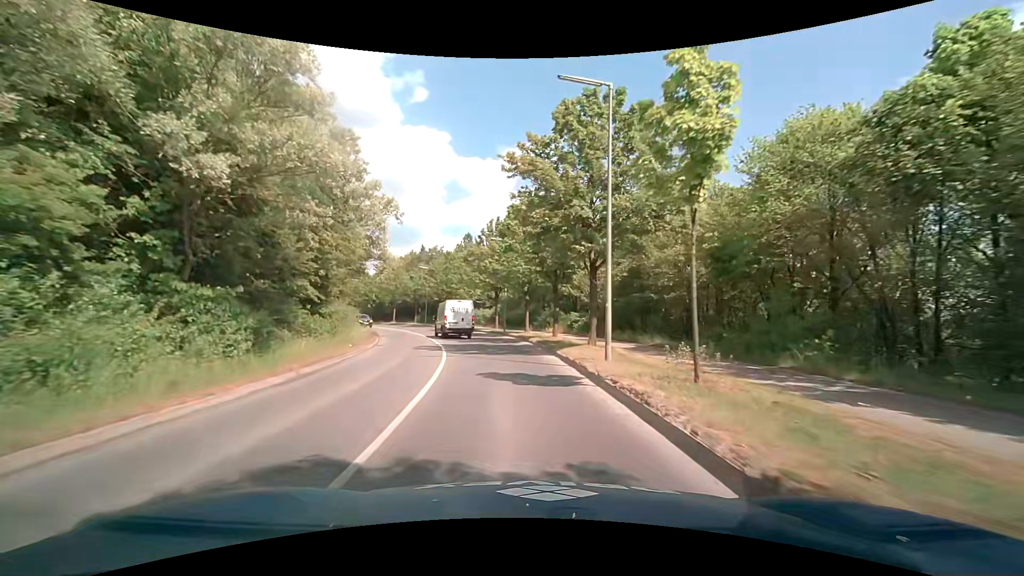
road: tertiary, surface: asphalt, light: Day
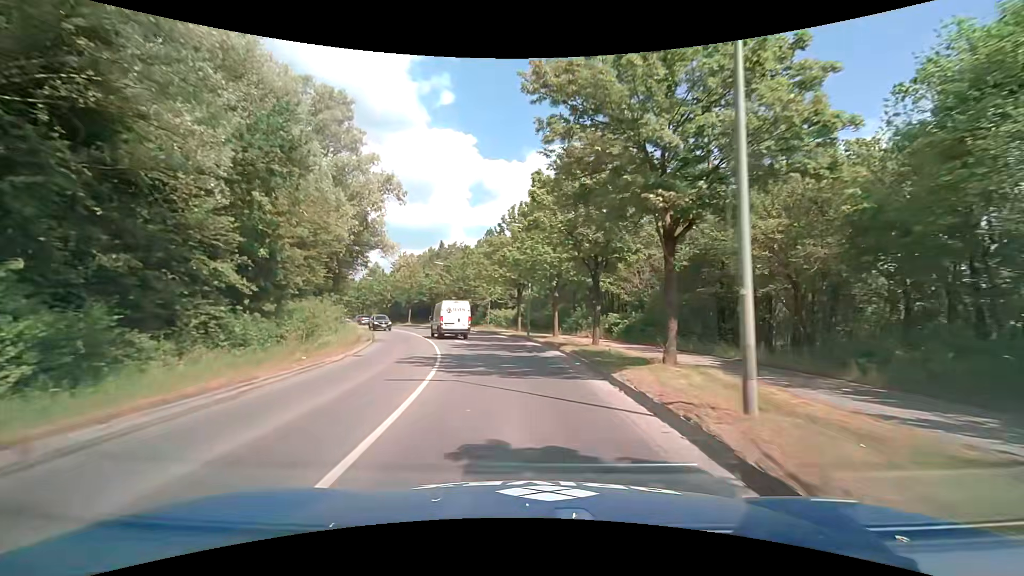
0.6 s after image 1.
(-0.2, +7.3) m; -3°
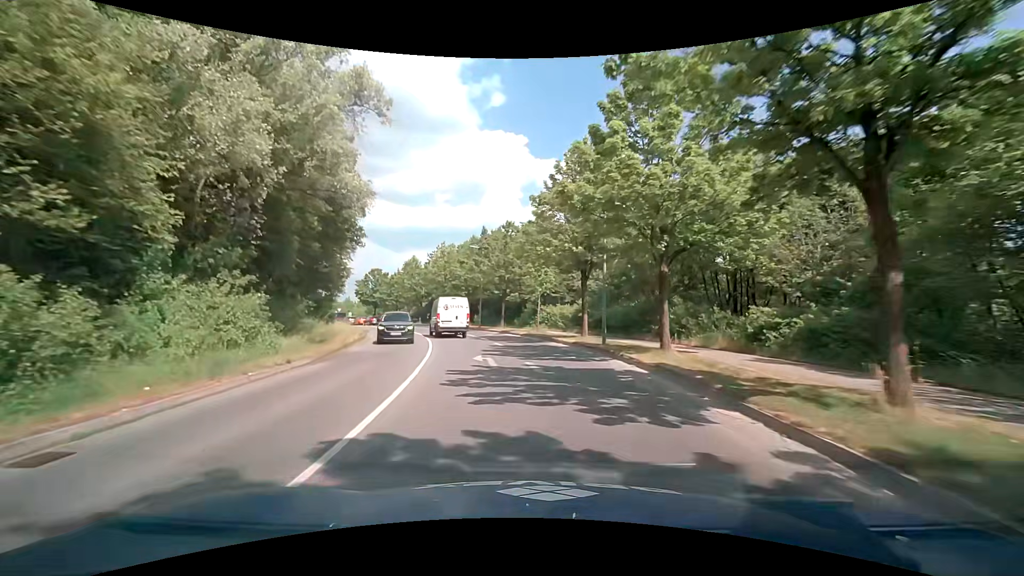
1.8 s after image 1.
(-0.8, +14.6) m; -6°
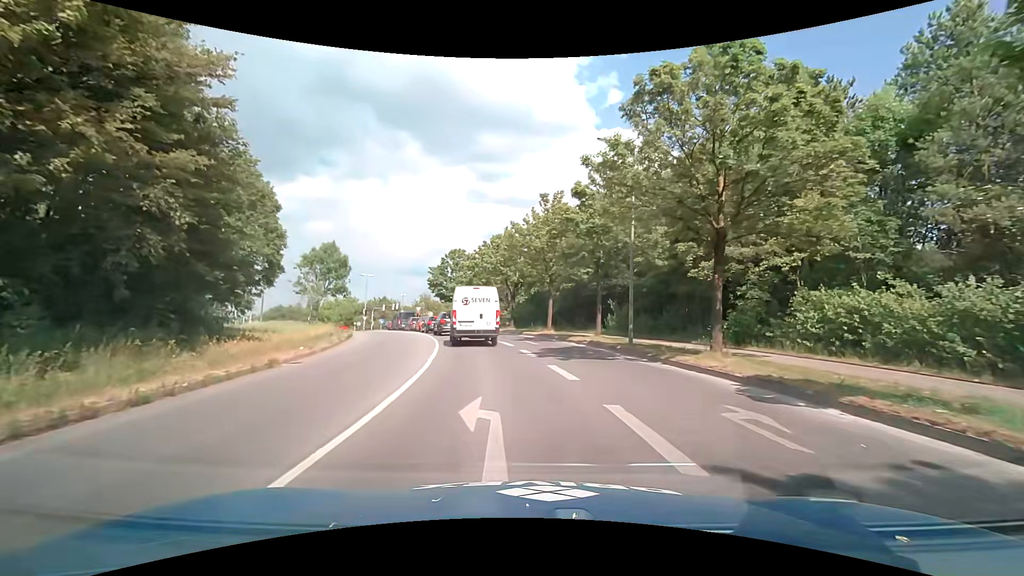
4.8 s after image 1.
(-3.6, +30.3) m; -13°
